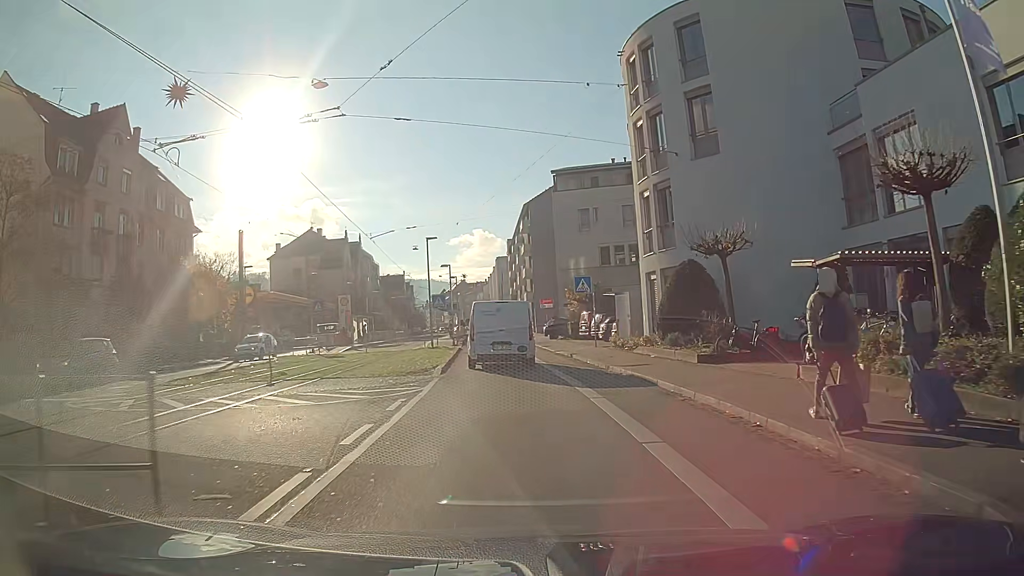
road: primary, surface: asphalt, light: Day
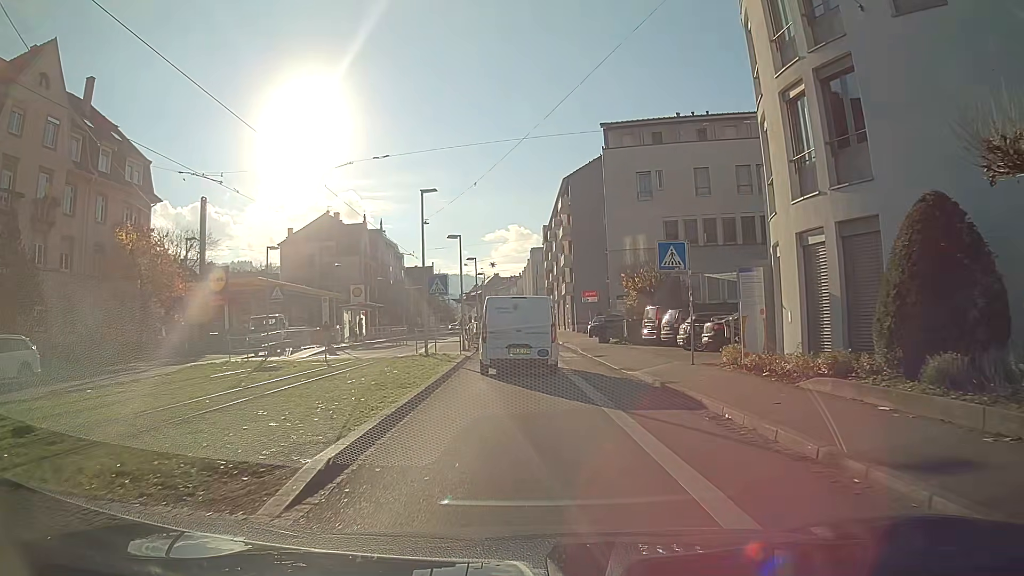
(-0.3, +13.0) m; -2°
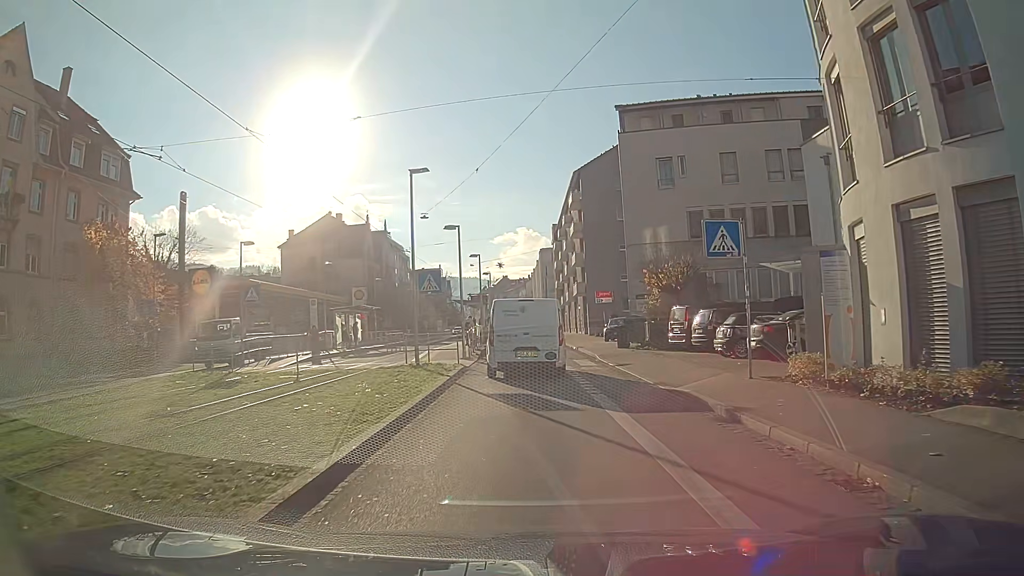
(0.0, +4.1) m; -1°
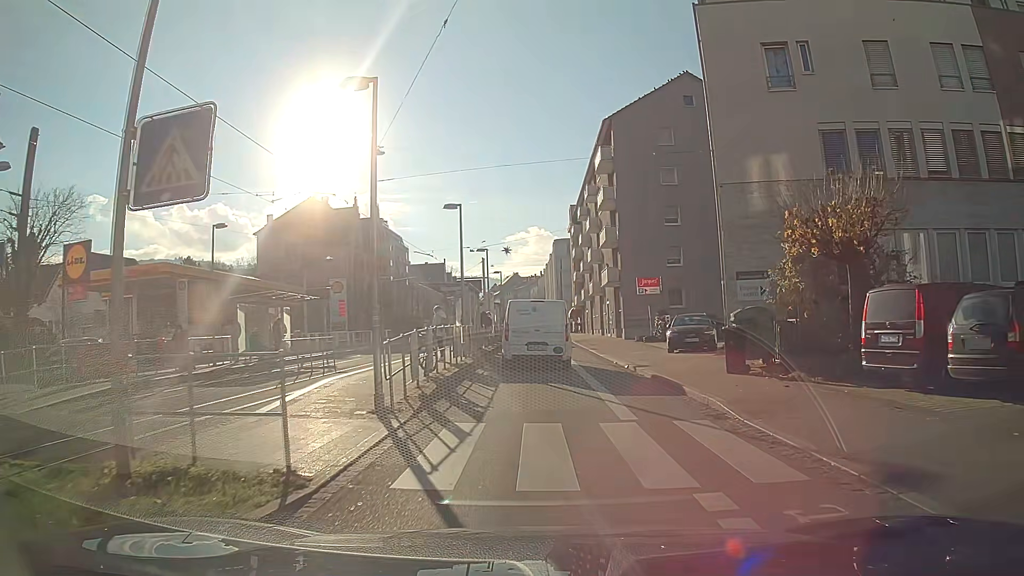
(-0.3, +16.3) m; -2°
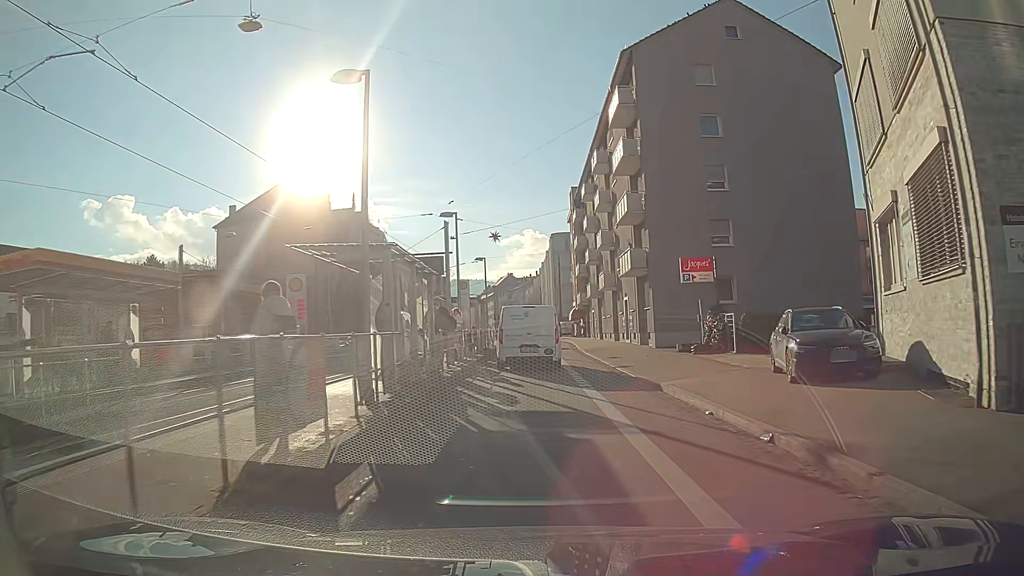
(+0.2, +12.8) m; +1°
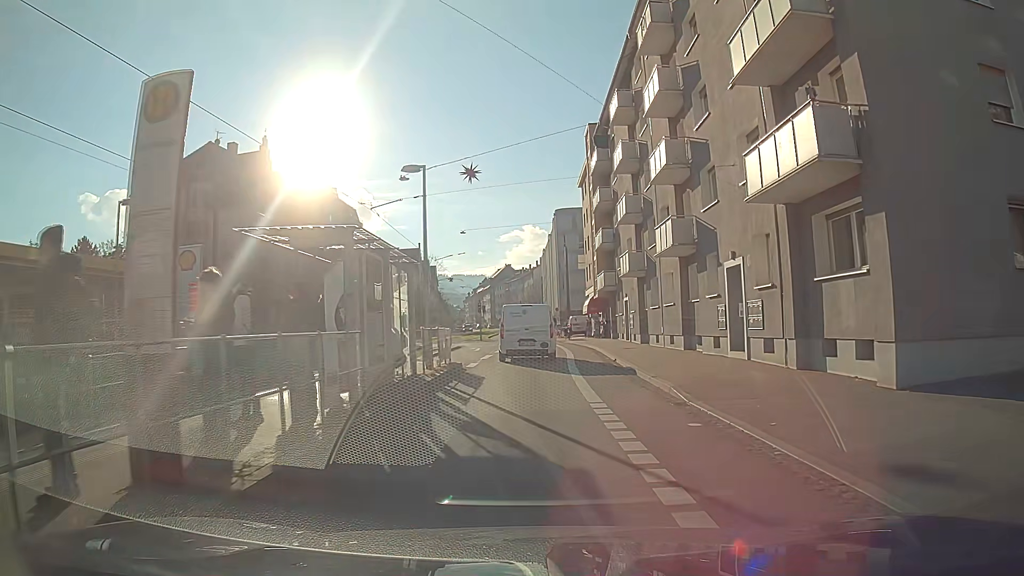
(-0.1, +22.3) m; 0°
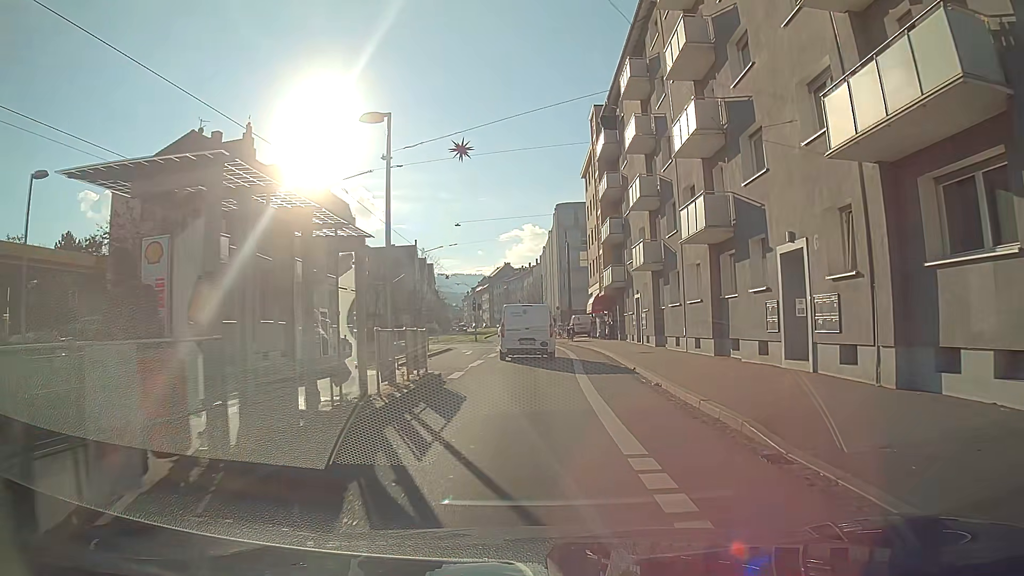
(0.0, +4.5) m; 0°
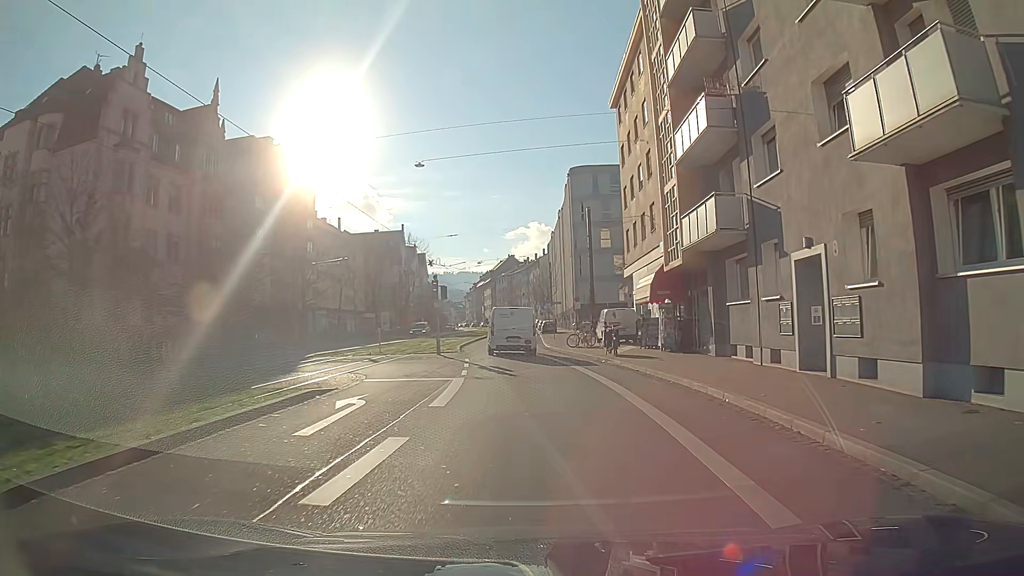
(-0.1, +22.3) m; -1°
(0, +10) (0, +20) (-1, +30) (-1, +40) (-1, +50) (-1, +60) (-1, +70) (0, +80) (0, +90) (0, +100) m
